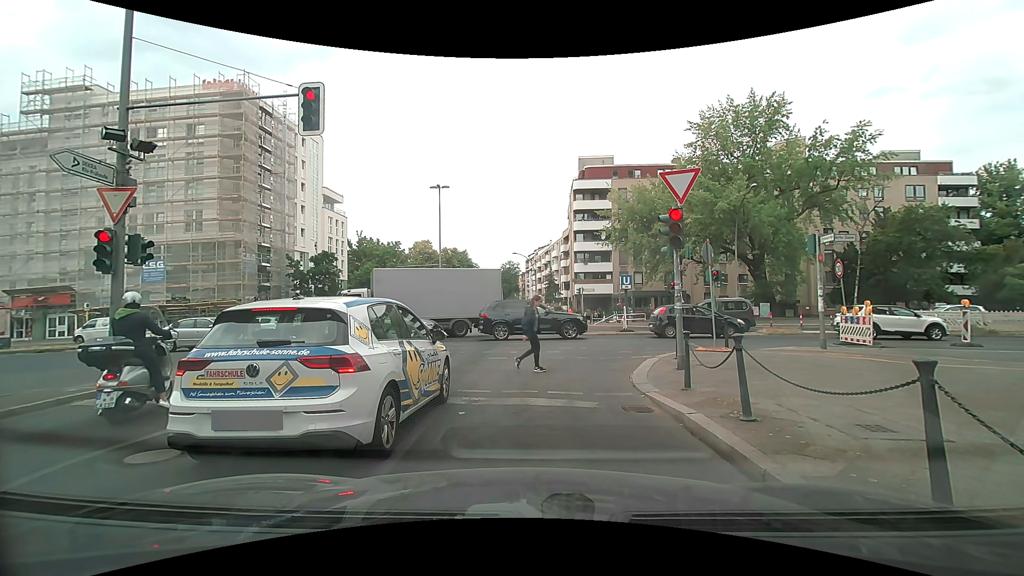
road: tertiary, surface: asphalt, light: Day
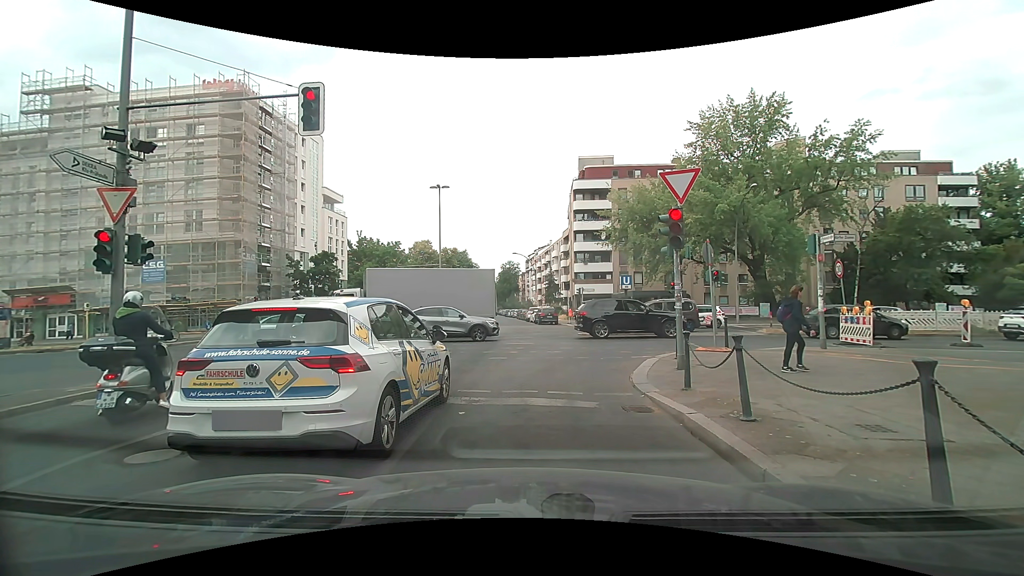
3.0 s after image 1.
(0.0, 0.0) m; 0°
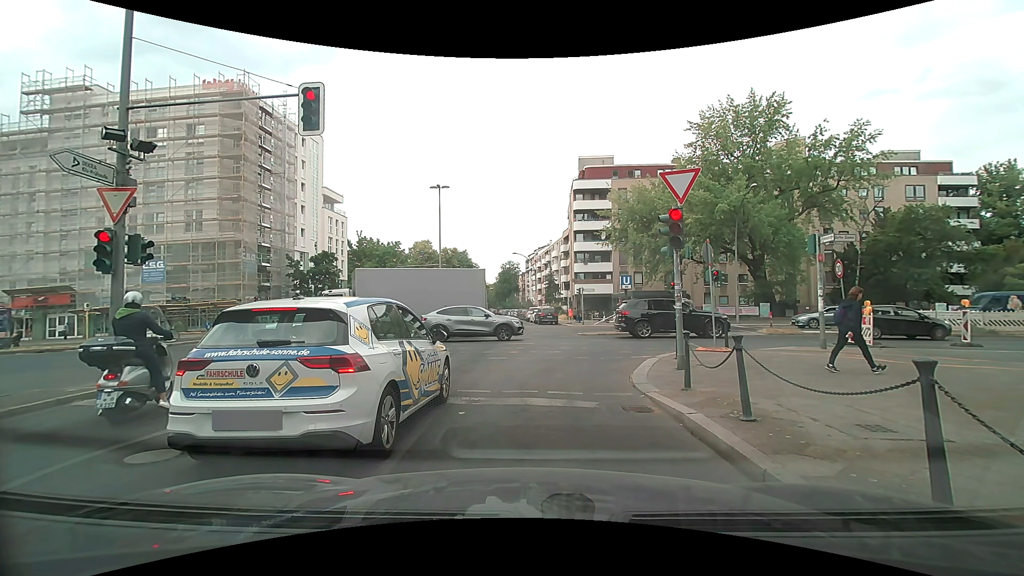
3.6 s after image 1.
(0.0, 0.0) m; 0°
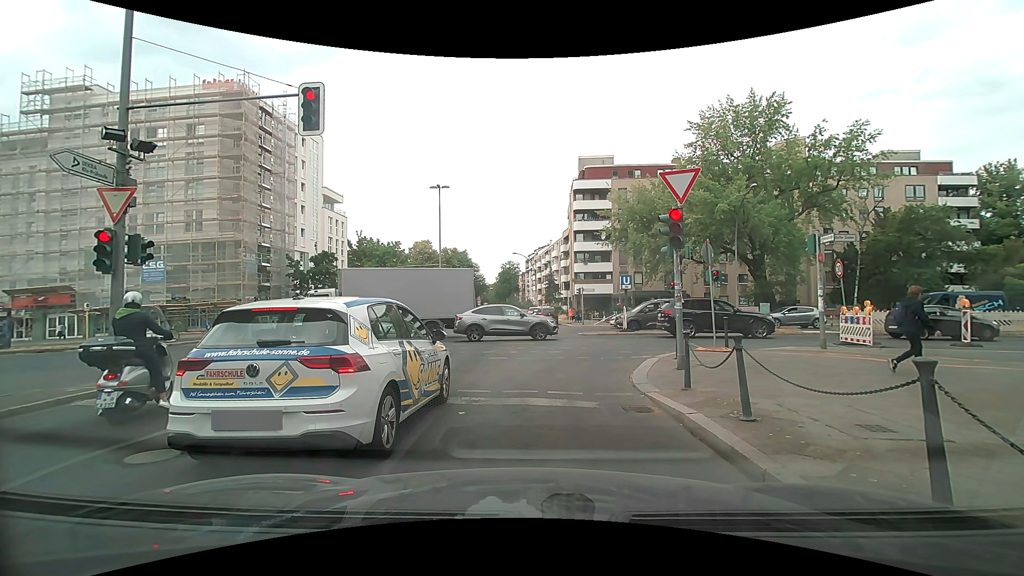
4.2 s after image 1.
(0.0, 0.0) m; 0°
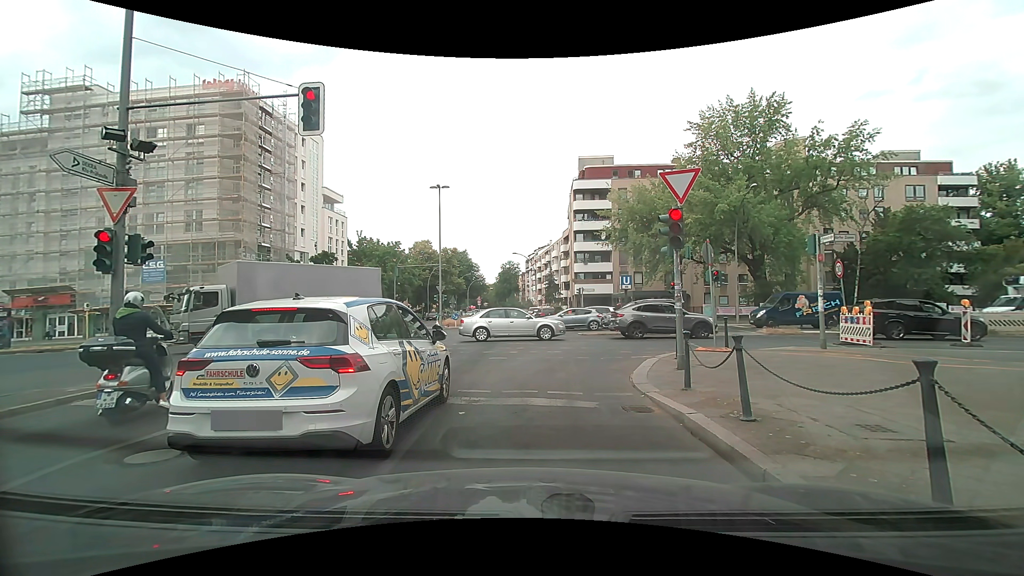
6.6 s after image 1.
(0.0, 0.0) m; 0°
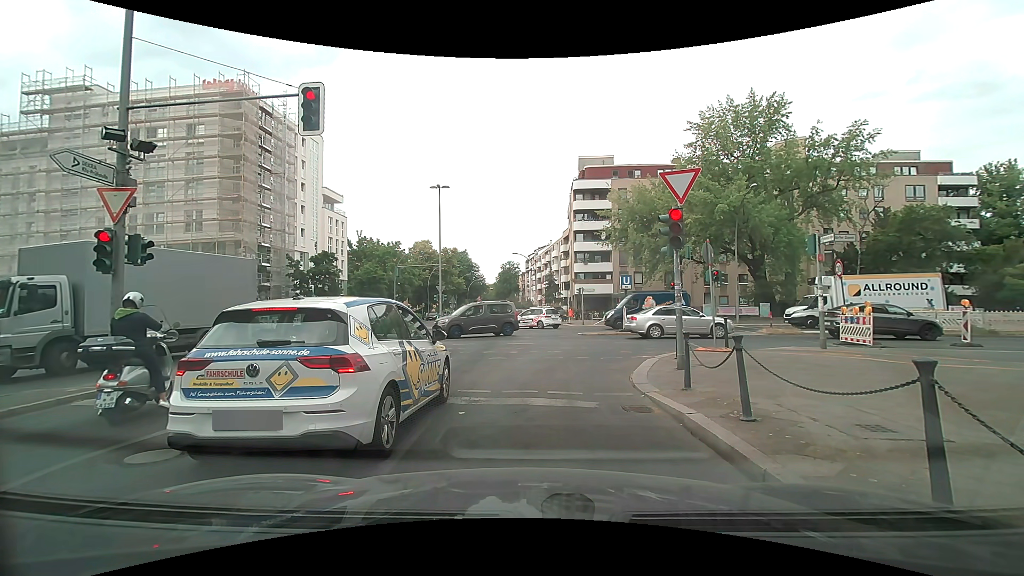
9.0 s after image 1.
(0.0, 0.0) m; 0°
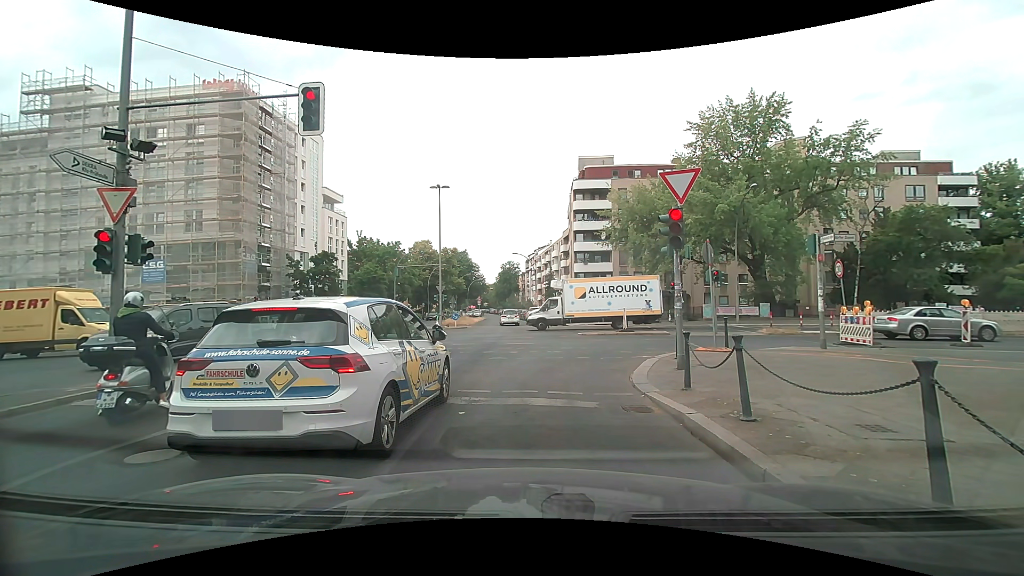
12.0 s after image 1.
(0.0, 0.0) m; 0°
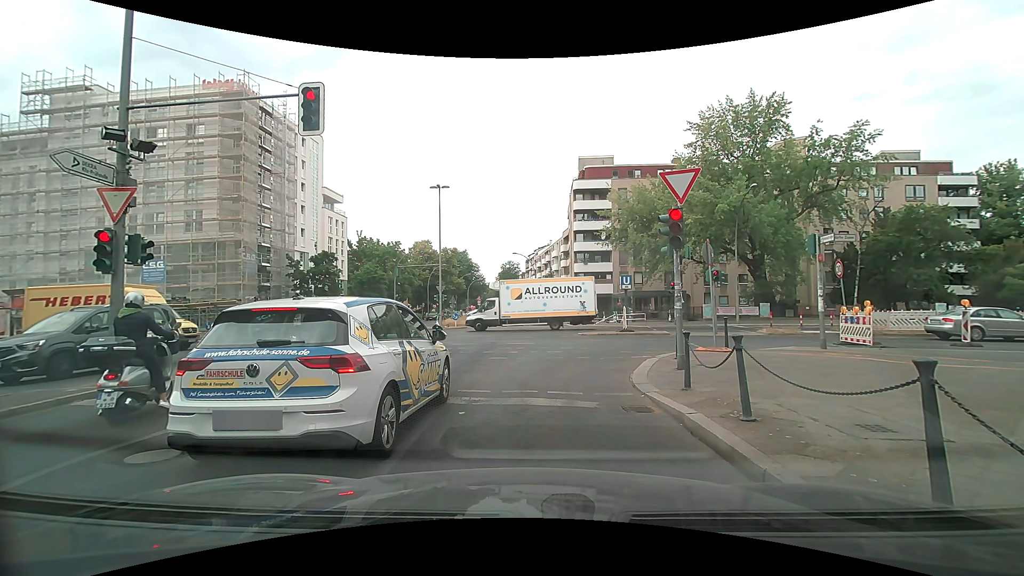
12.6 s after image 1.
(0.0, 0.0) m; 0°
